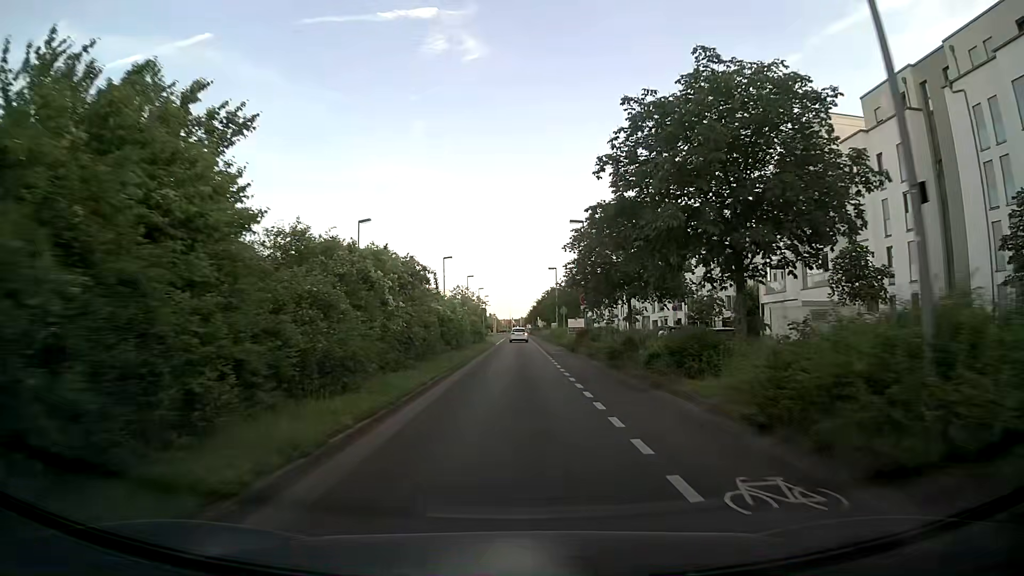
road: secondary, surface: asphalt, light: Day
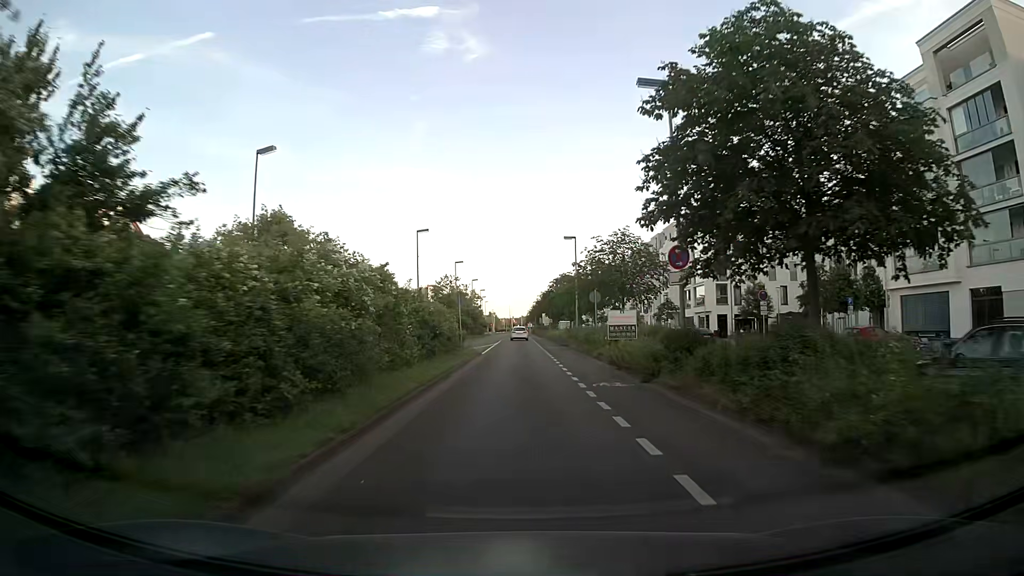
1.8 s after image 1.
(0.0, +22.5) m; 0°
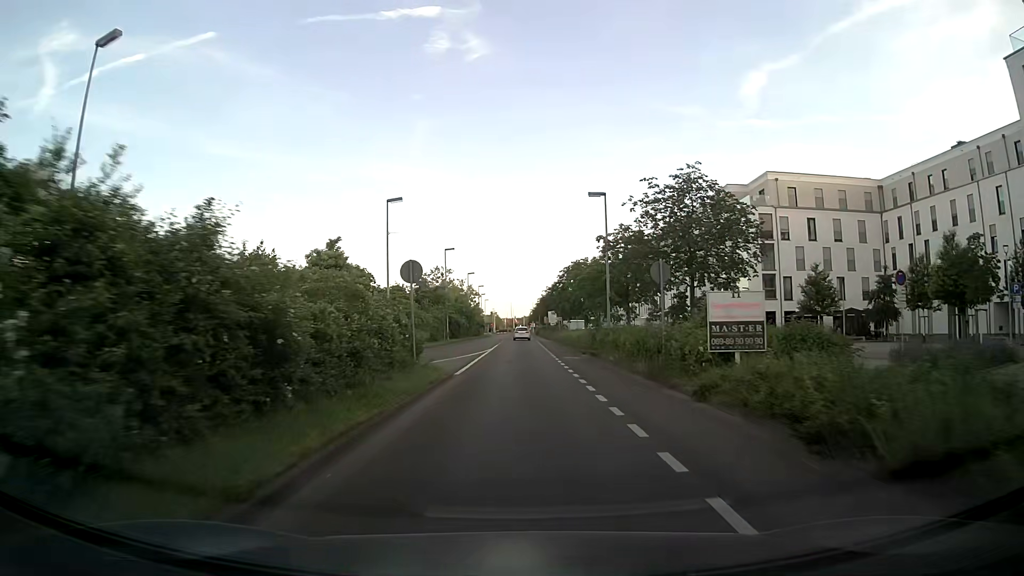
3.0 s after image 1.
(0.0, +15.0) m; -1°
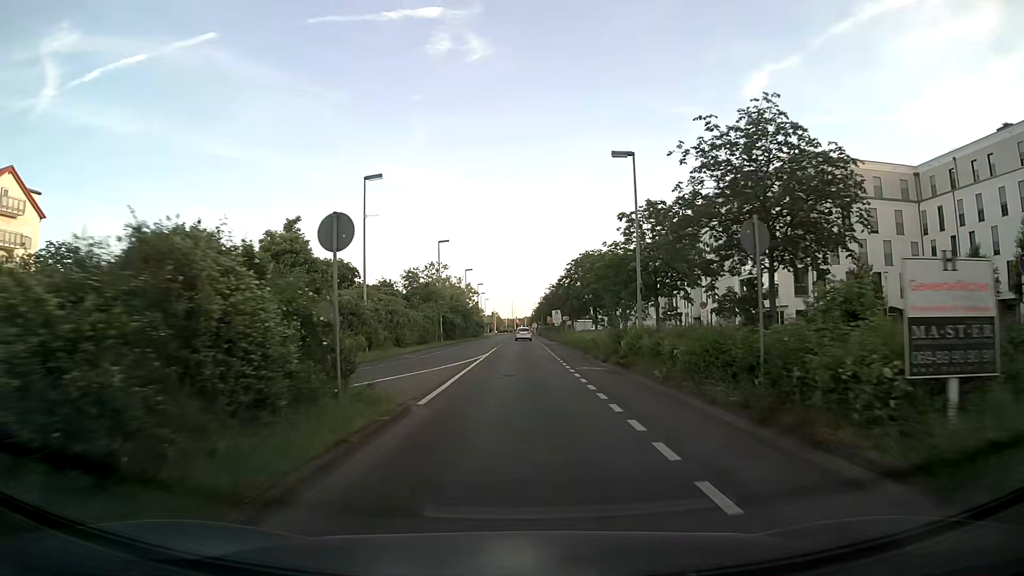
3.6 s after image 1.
(+0.1, +7.4) m; 0°
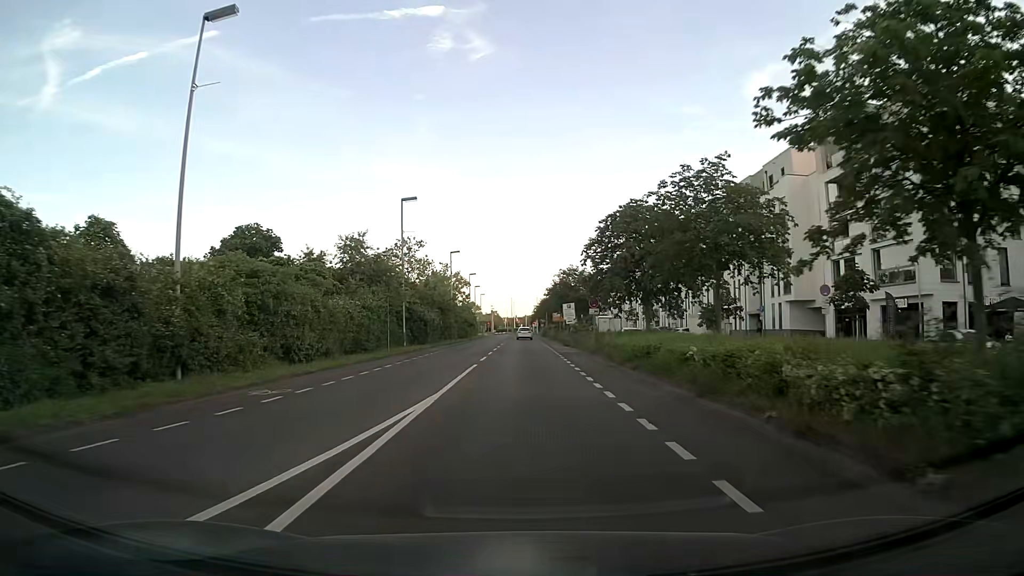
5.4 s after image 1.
(0.0, +22.1) m; 0°
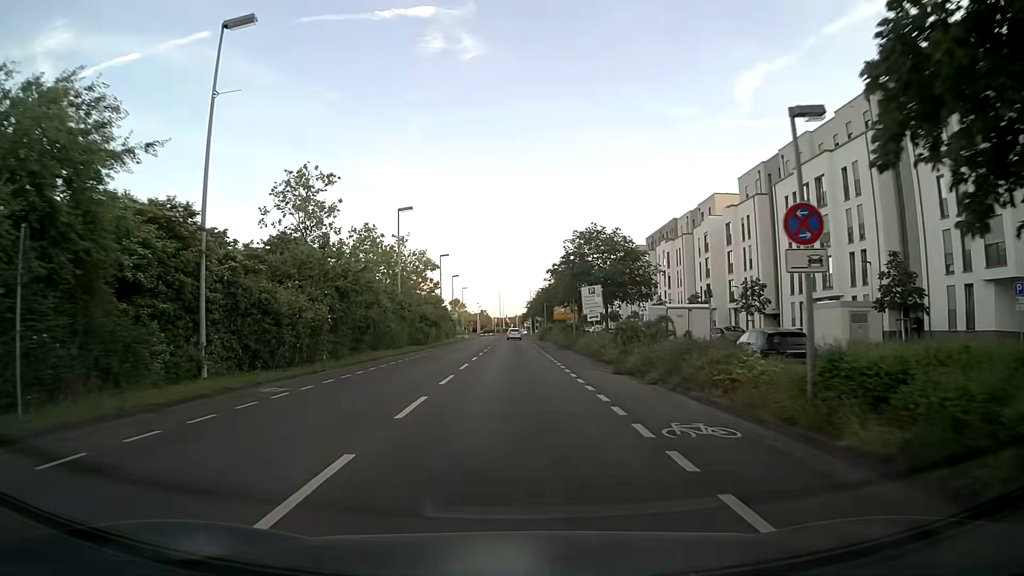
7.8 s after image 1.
(+0.3, +29.0) m; +1°
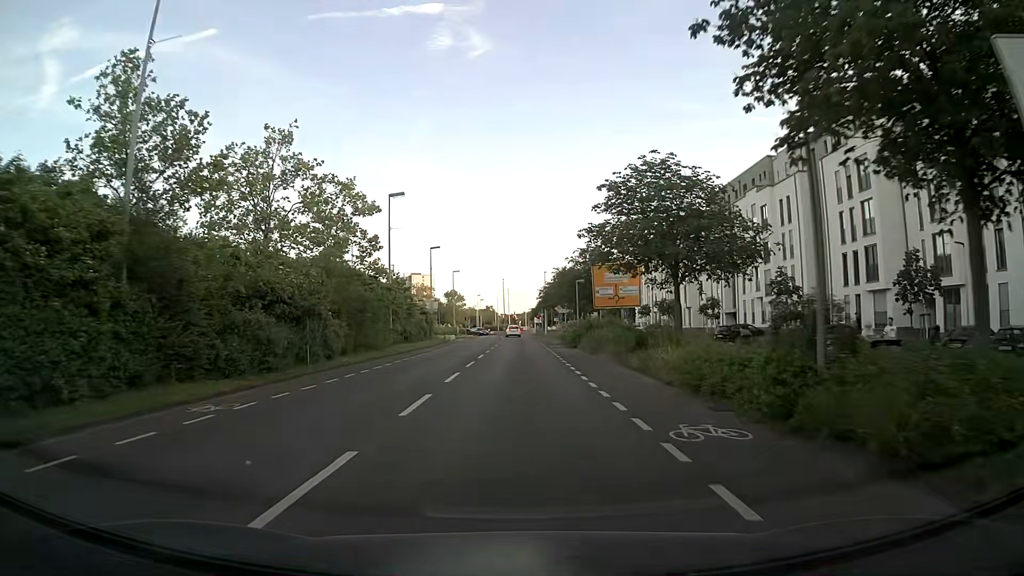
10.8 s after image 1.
(-0.1, +36.0) m; -1°
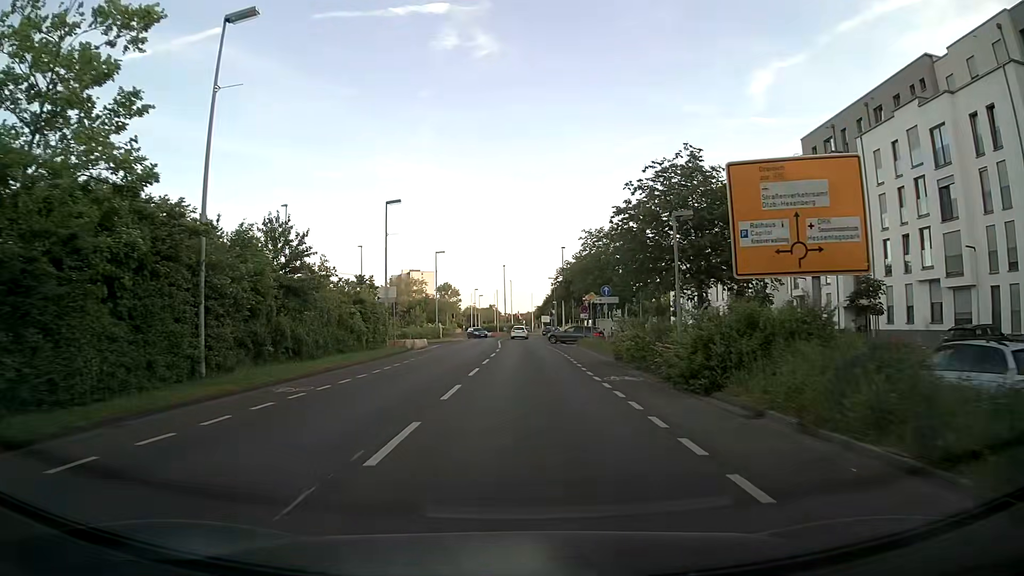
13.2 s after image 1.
(0.0, +27.8) m; 0°
(0, +10) (0, +20) (0, +30) (0, +40) (0, +50) (0, +60) (0, +70) (0, +80) (+1, +90) (+3, +100) m
